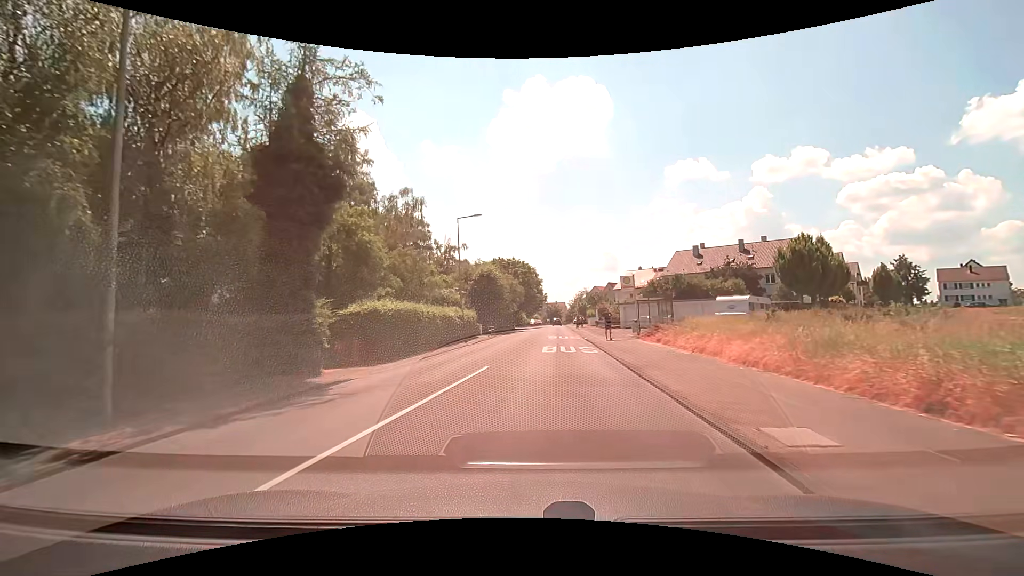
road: tertiary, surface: asphalt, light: Day
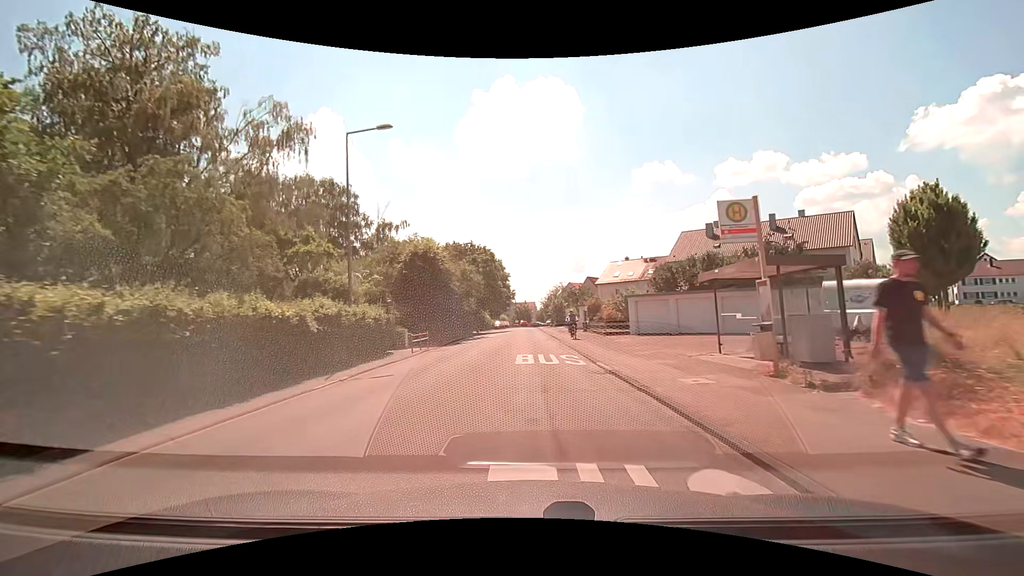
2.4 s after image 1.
(+0.6, +19.6) m; +3°
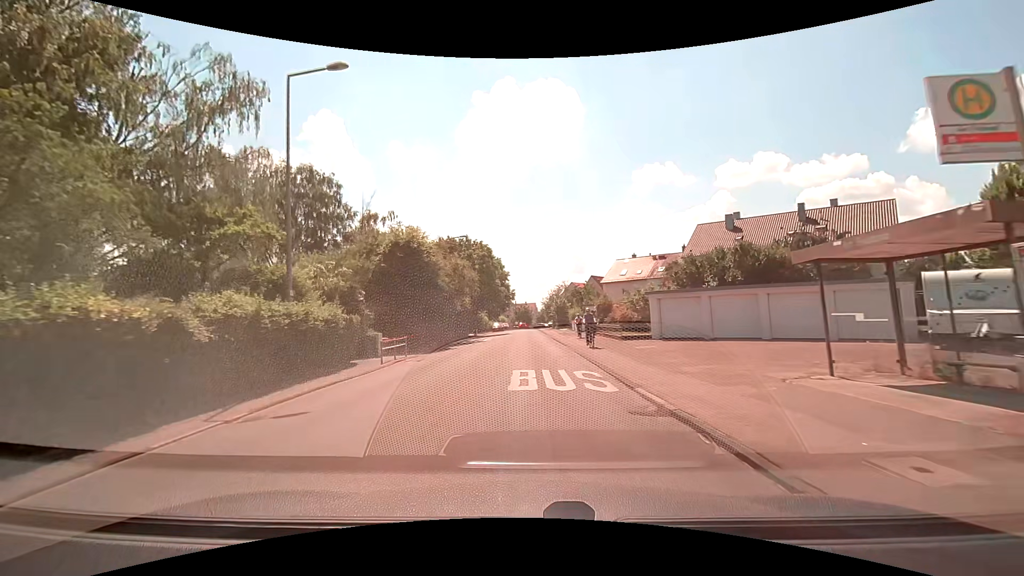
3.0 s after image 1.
(0.0, +5.6) m; 0°
